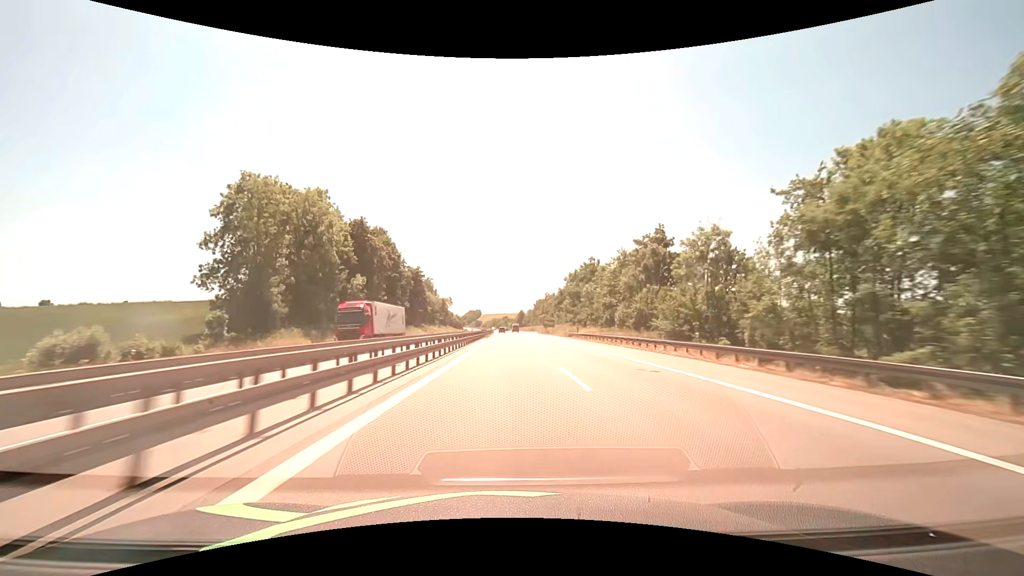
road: motorway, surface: asphalt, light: Day
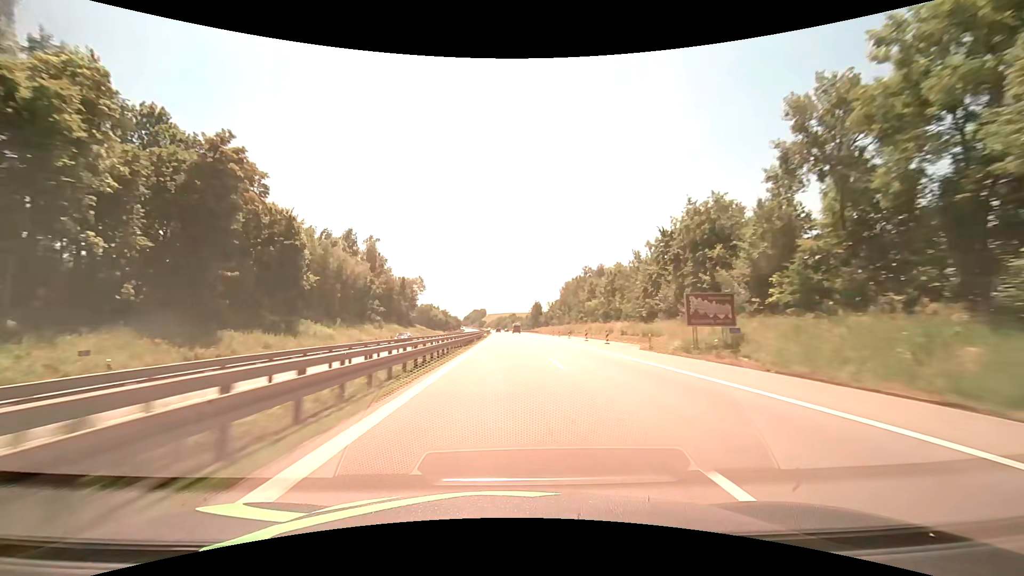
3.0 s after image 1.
(-1.0, +103.0) m; -1°
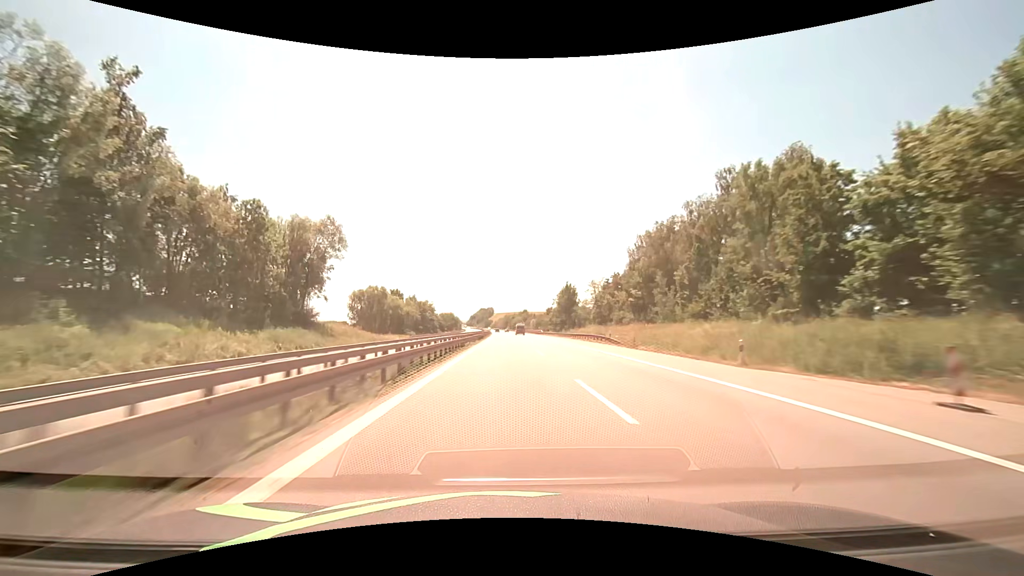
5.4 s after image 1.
(-0.6, +82.4) m; -1°
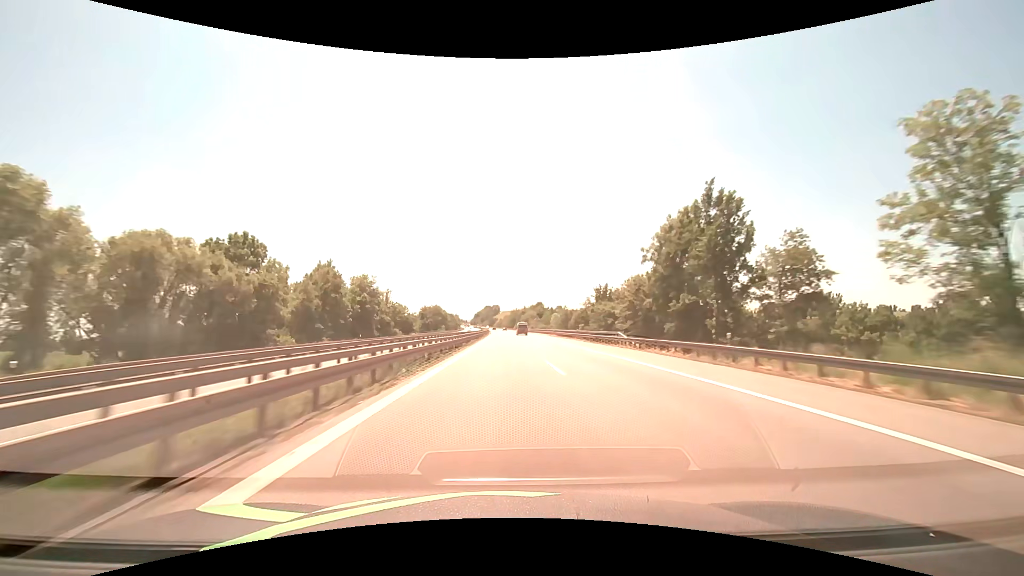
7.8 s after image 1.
(-0.5, +82.4) m; -1°
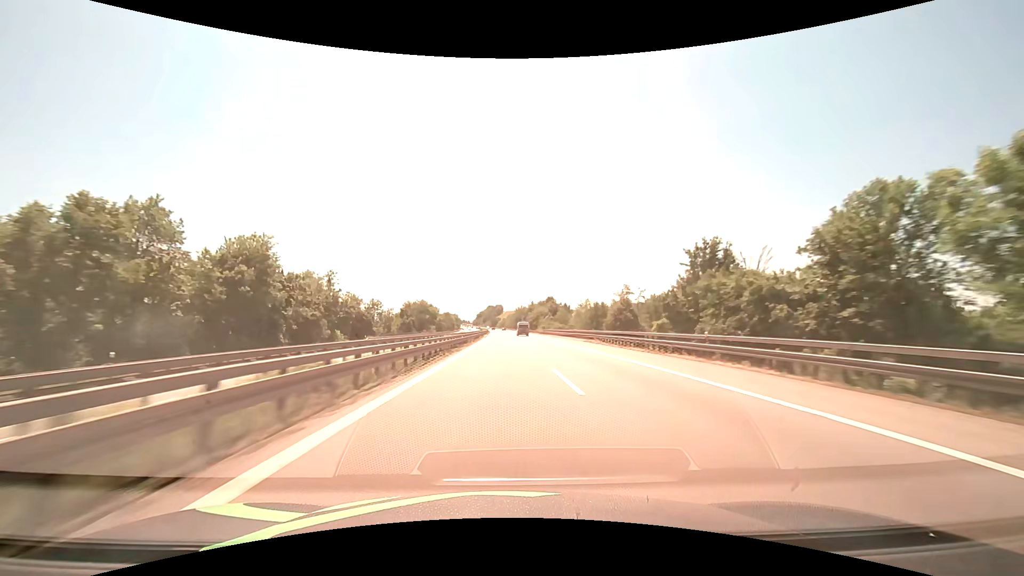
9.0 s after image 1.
(-0.1, +41.3) m; 0°
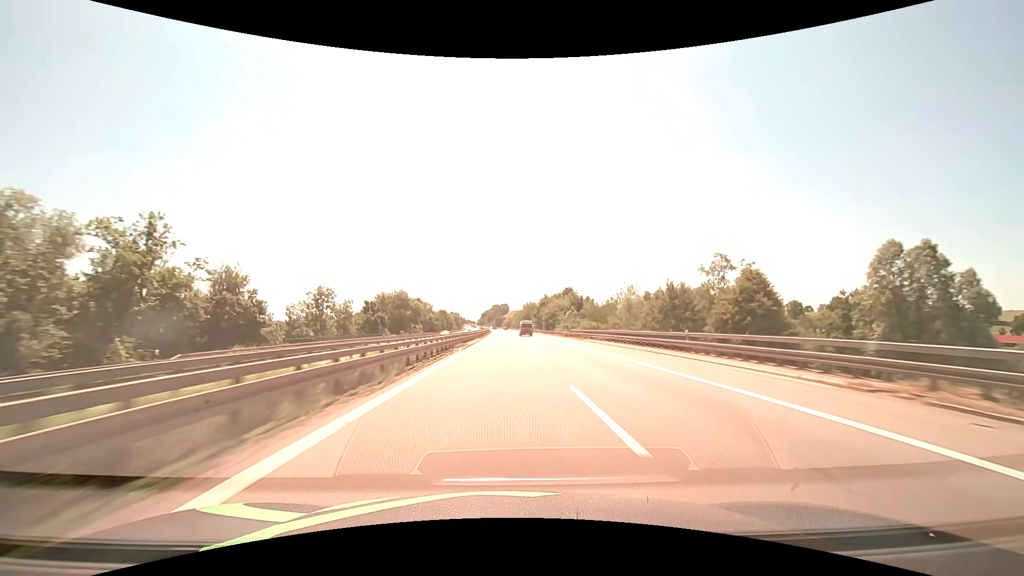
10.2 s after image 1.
(-0.2, +41.2) m; -1°
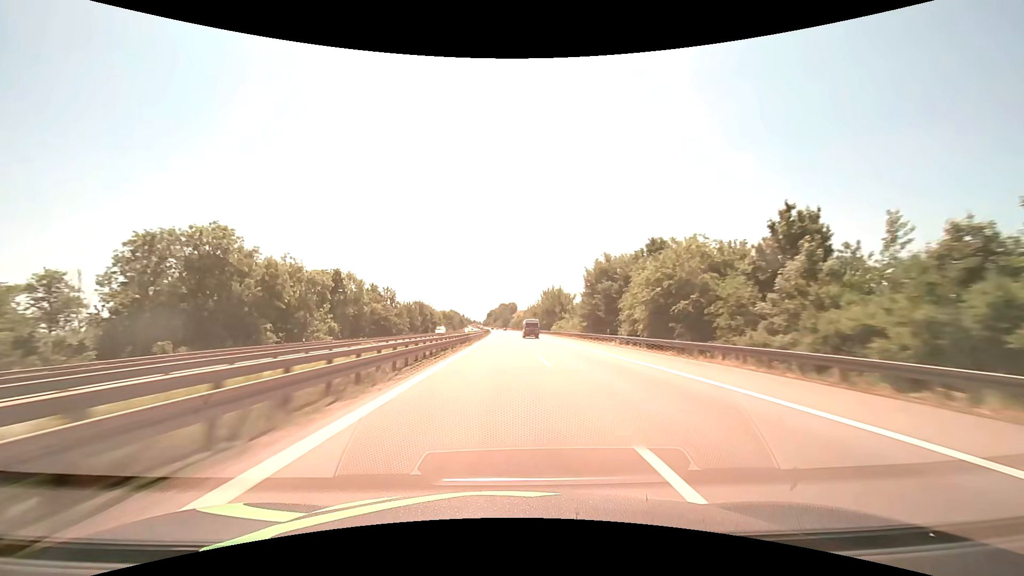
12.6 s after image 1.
(-0.7, +82.5) m; -1°
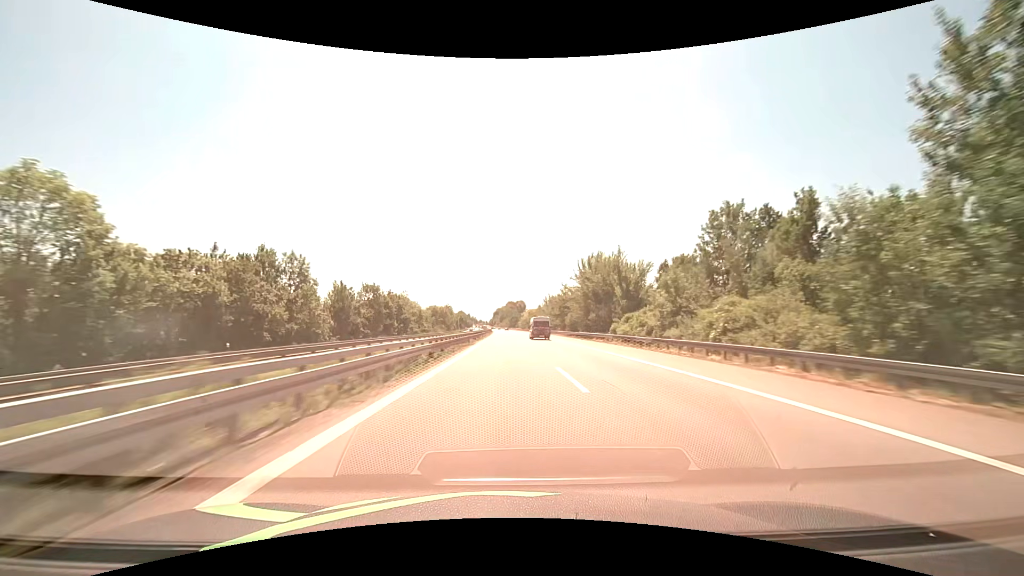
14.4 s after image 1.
(-0.4, +61.8) m; -1°
(0, +10) (0, +20) (0, +30) (0, +40) (0, +50) (0, +60) (0, +70) (-1, +80) (-1, +90) (-1, +100) m
